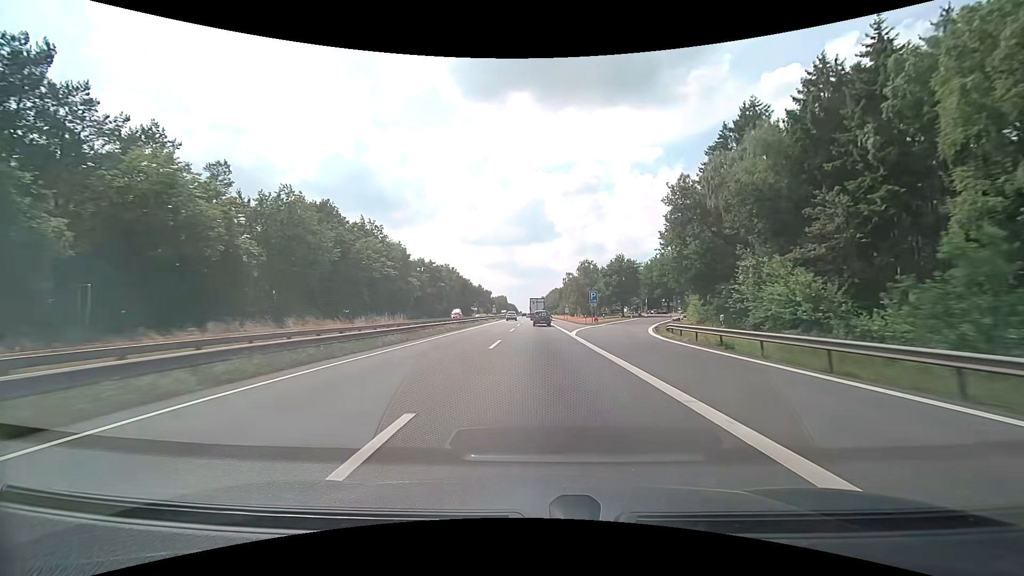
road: motorway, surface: asphalt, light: Day
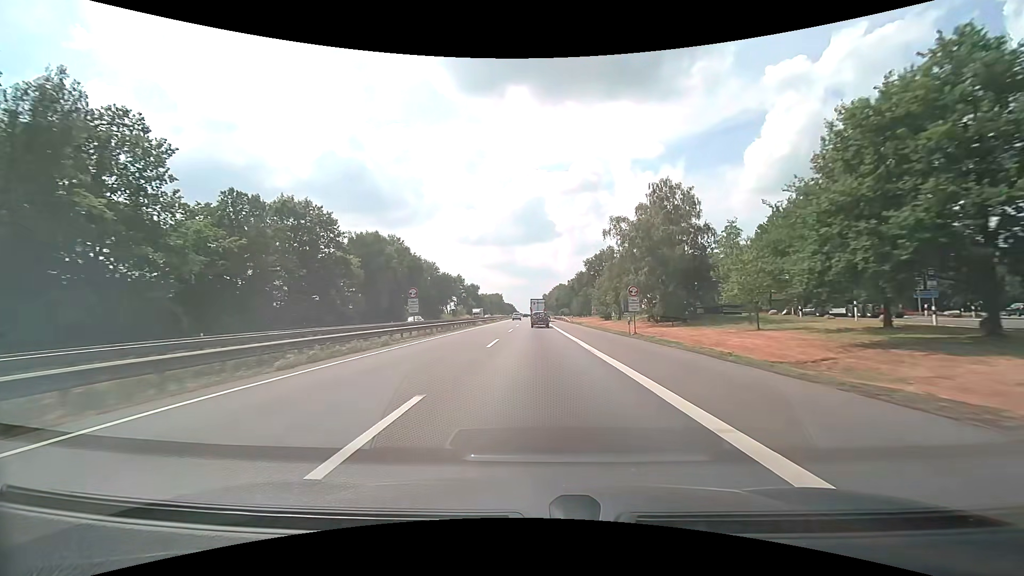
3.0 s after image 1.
(+0.1, +71.1) m; 0°
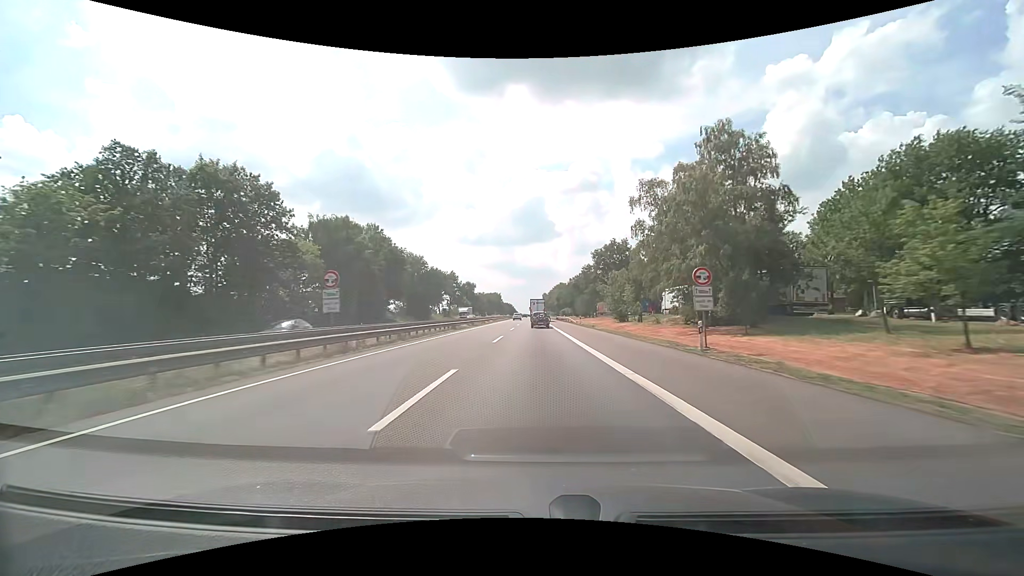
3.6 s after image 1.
(0.0, +14.3) m; 0°
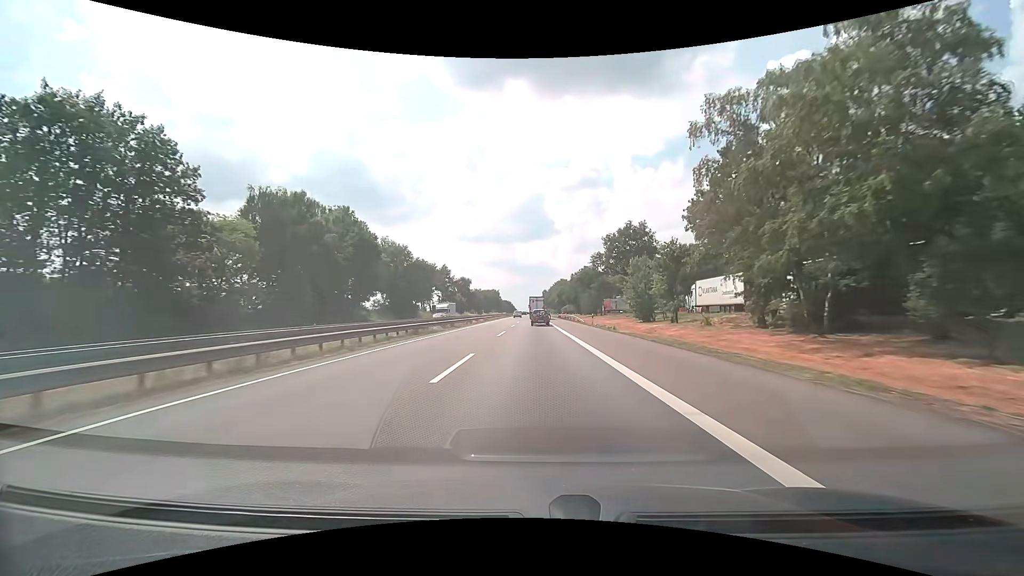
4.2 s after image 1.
(0.0, +14.3) m; 0°
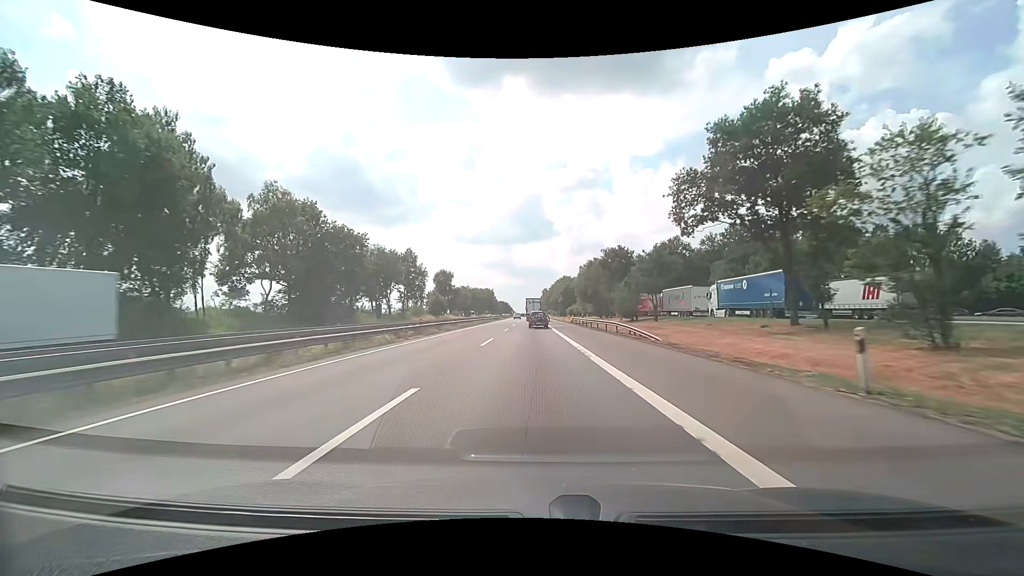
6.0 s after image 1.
(+0.1, +43.0) m; 0°
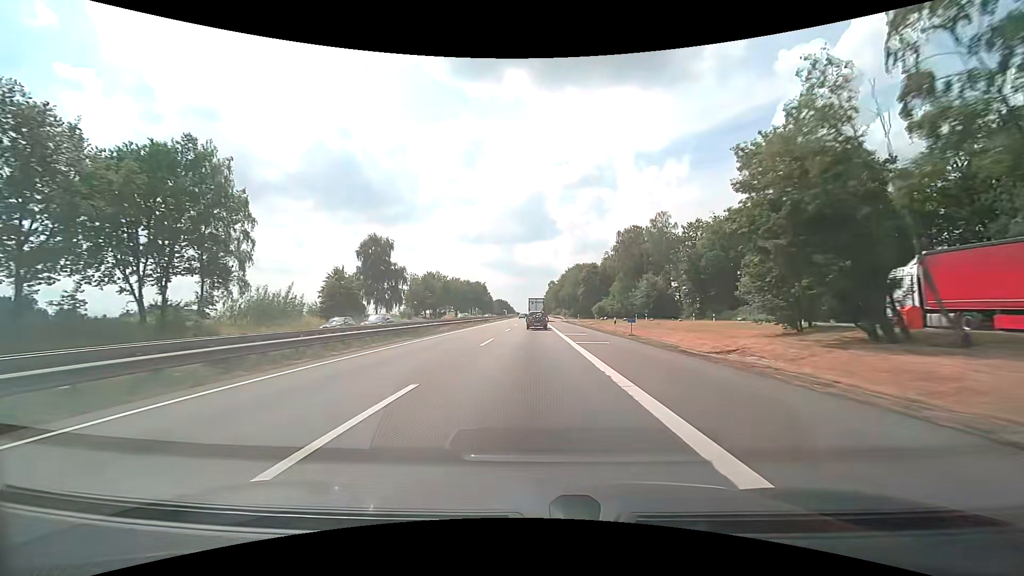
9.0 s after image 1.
(+0.1, +72.4) m; 0°
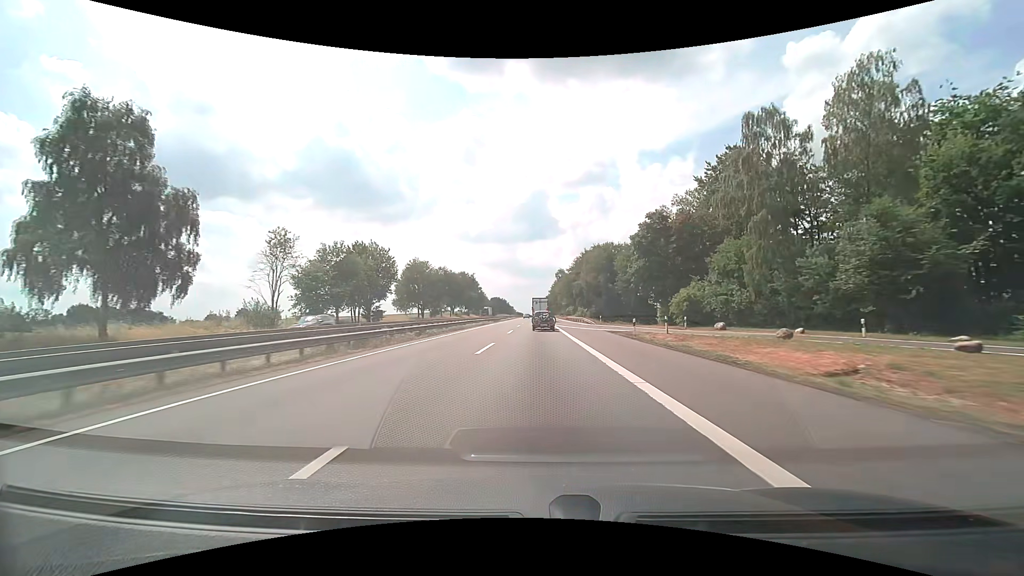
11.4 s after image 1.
(-0.1, +58.6) m; 0°
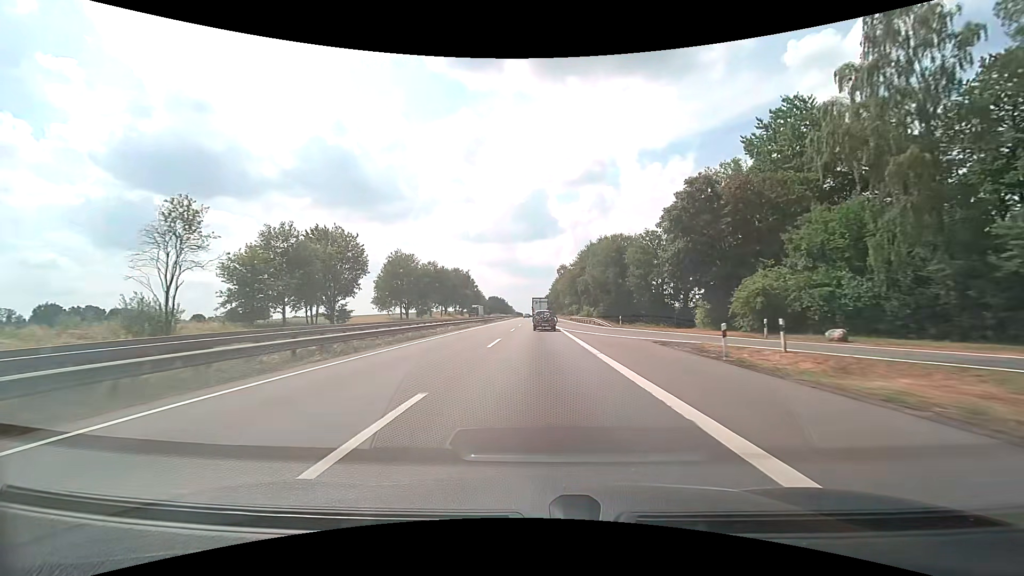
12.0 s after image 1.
(0.0, +14.8) m; 0°
(0, +10) (0, +20) (0, +30) (0, +40) (0, +50) (0, +60) (0, +70) (0, +80) (-1, +90) (-1, +100) m
